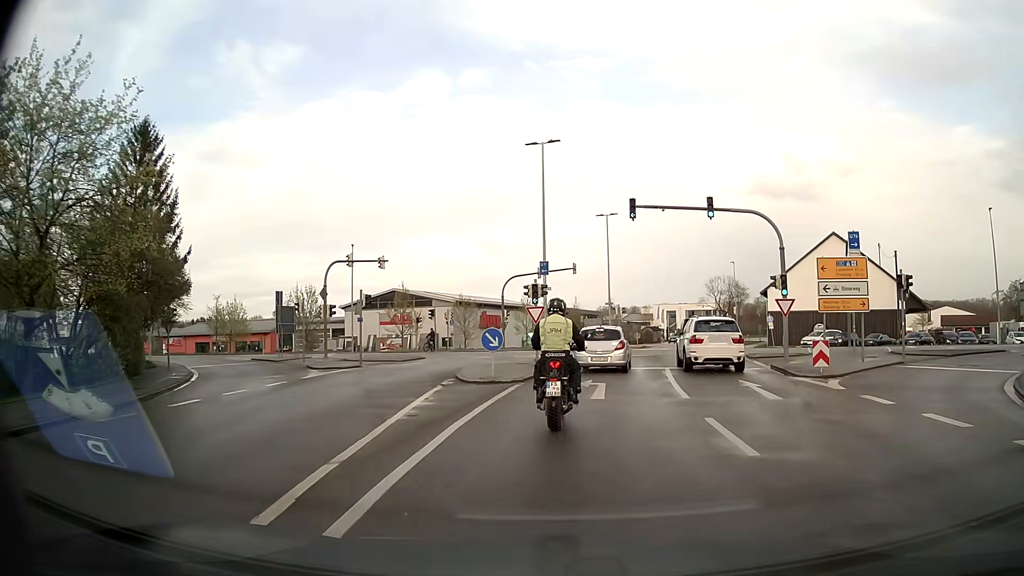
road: secondary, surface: asphalt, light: Day
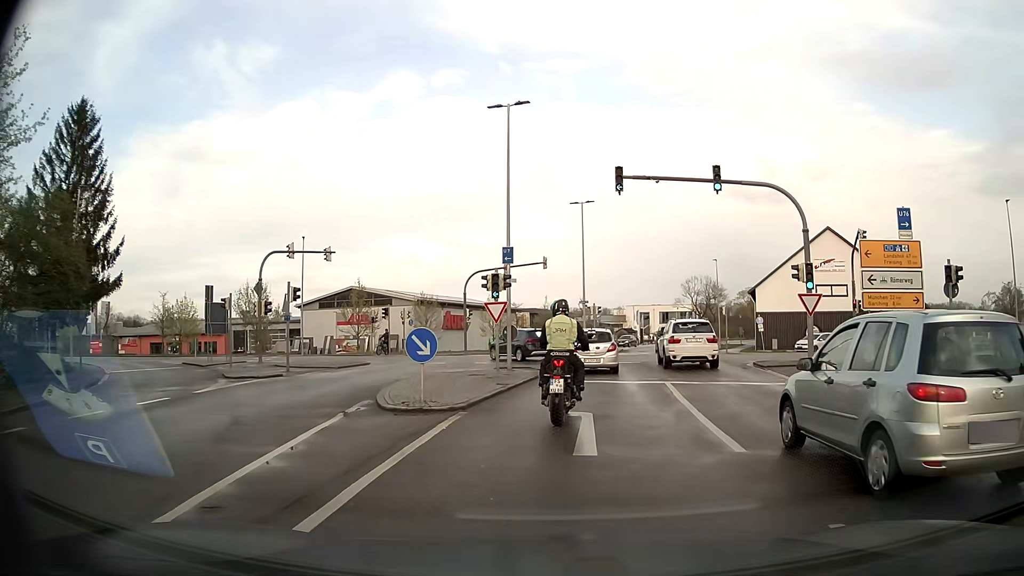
(+0.1, +5.9) m; +2°
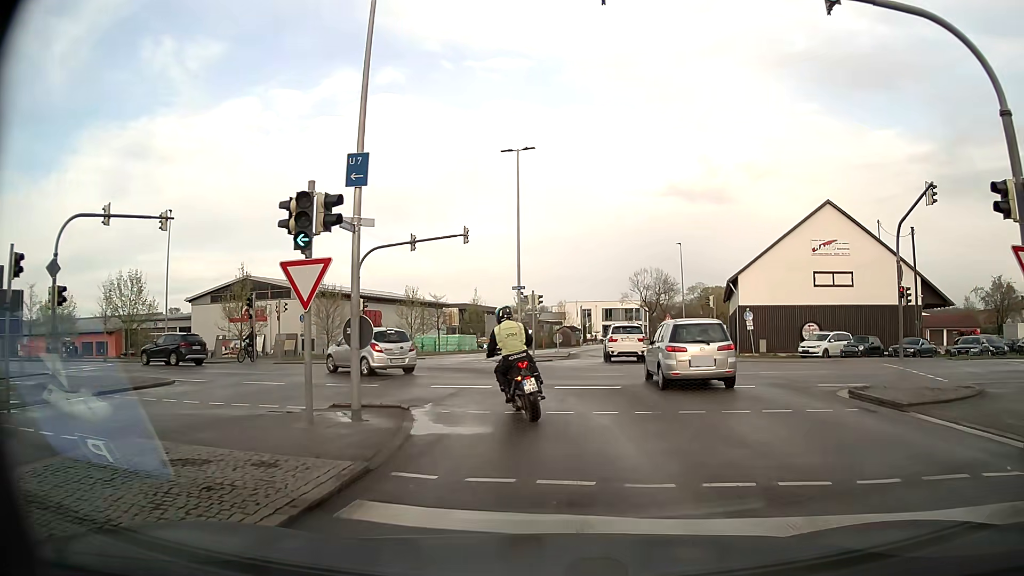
(+0.7, +13.5) m; +5°
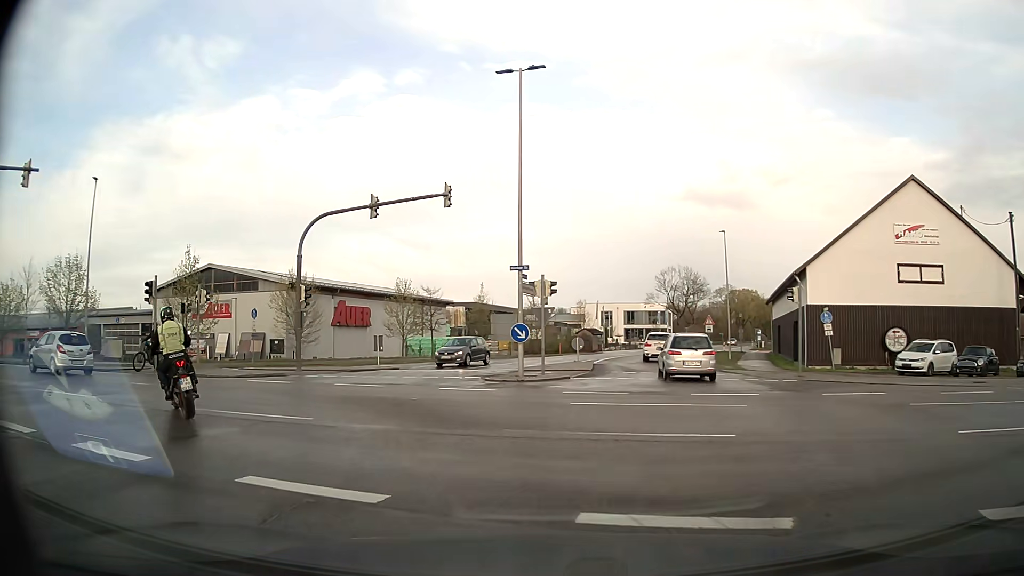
(+0.2, +11.0) m; -1°
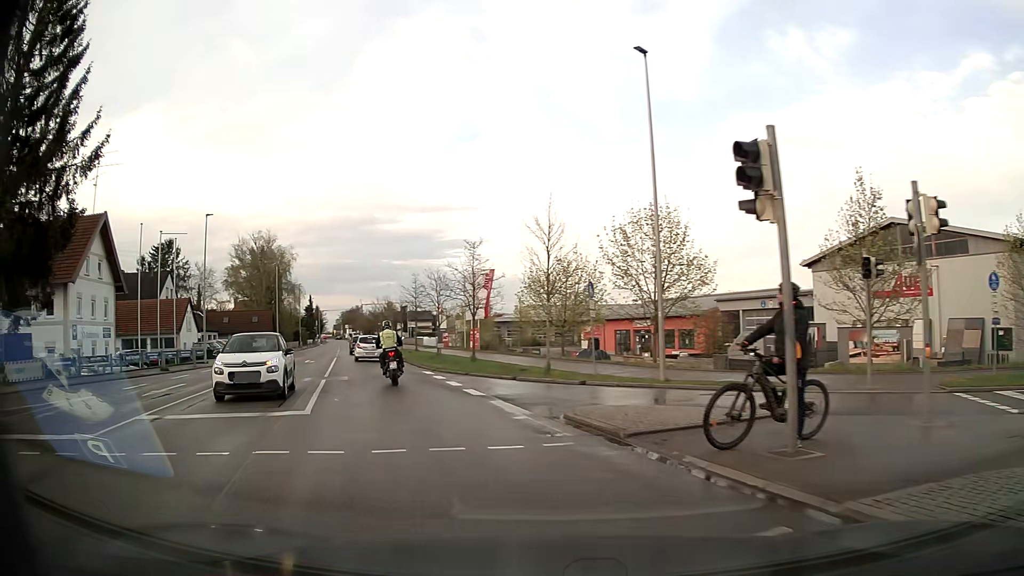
(-8.5, +16.8) m; -57°
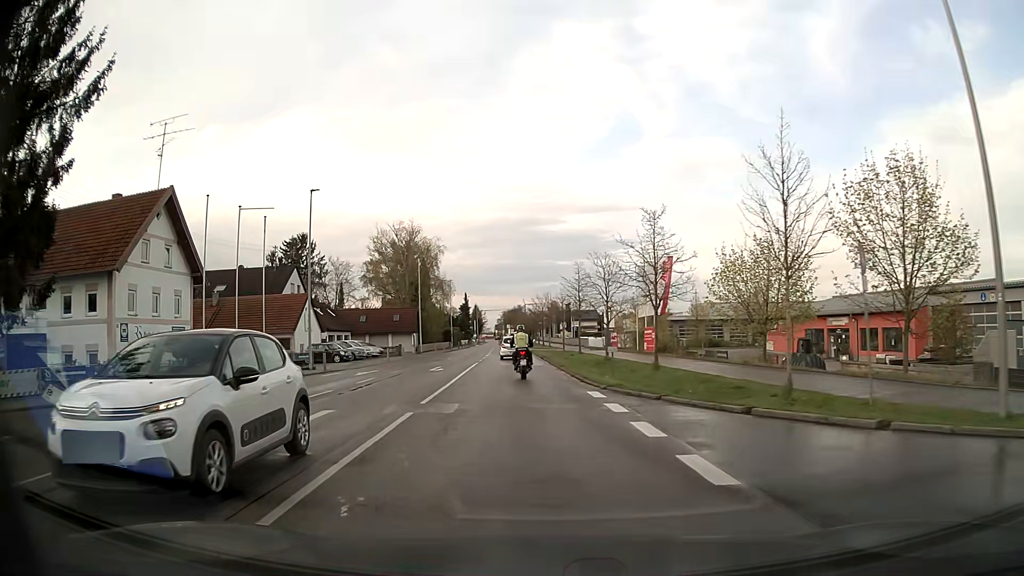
(-1.4, +9.5) m; -14°
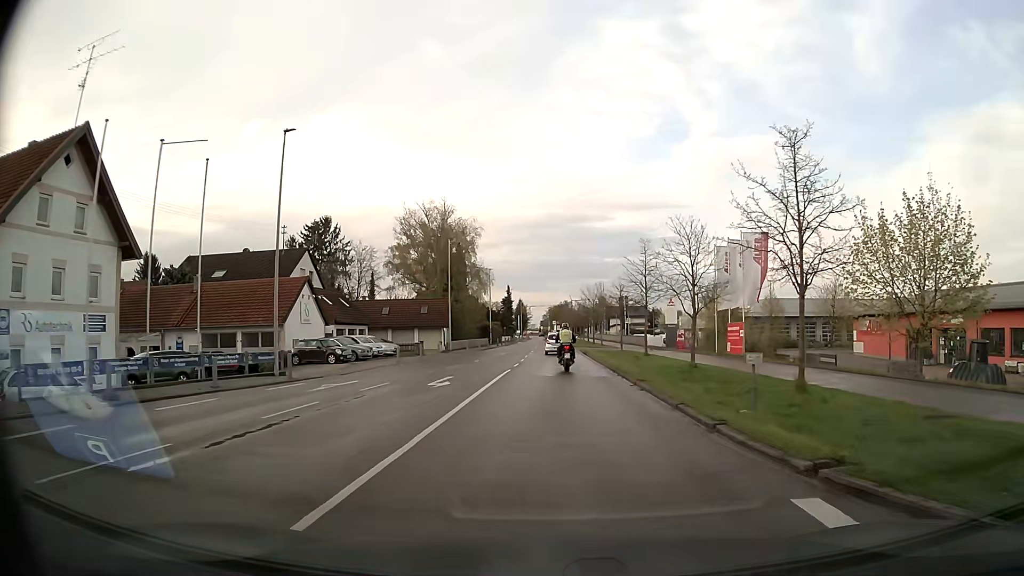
(-0.6, +11.5) m; -4°
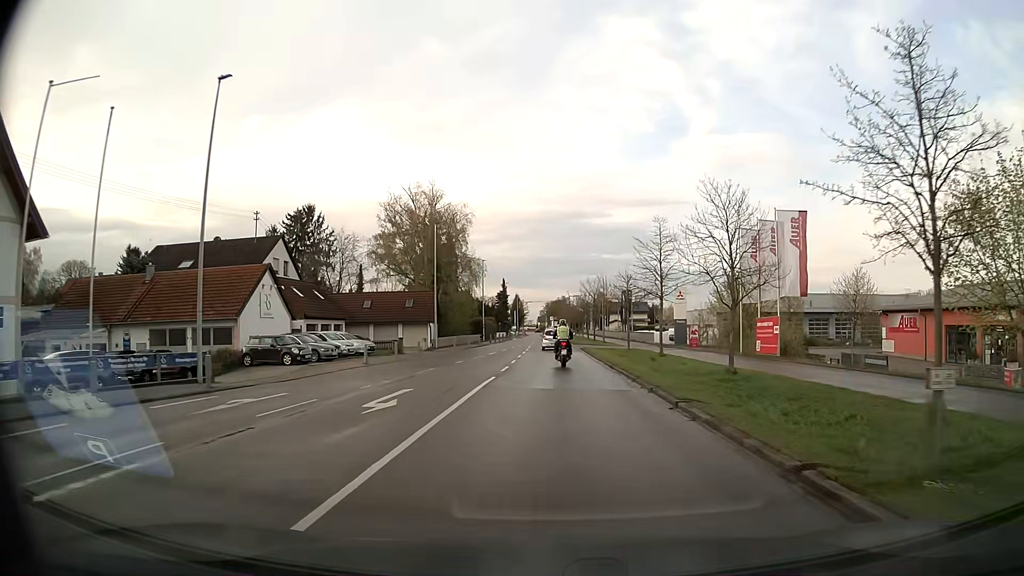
(0.0, +6.4) m; 0°
(0, +10) (0, +20) (0, +30) (0, +40) (0, +50) (0, +60) (0, +70) (0, +80) (0, +90) (0, +100) m
